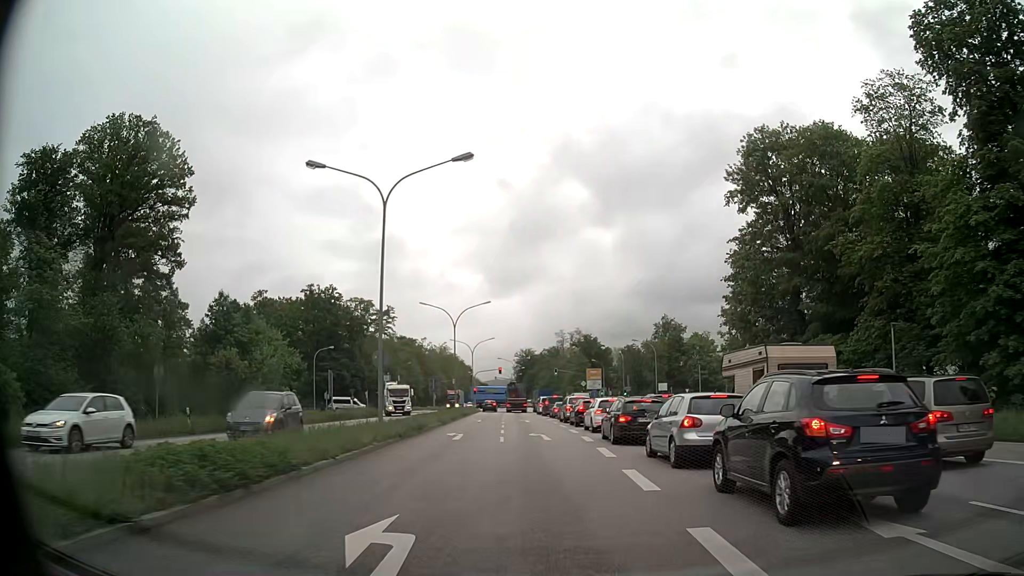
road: primary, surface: asphalt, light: Day
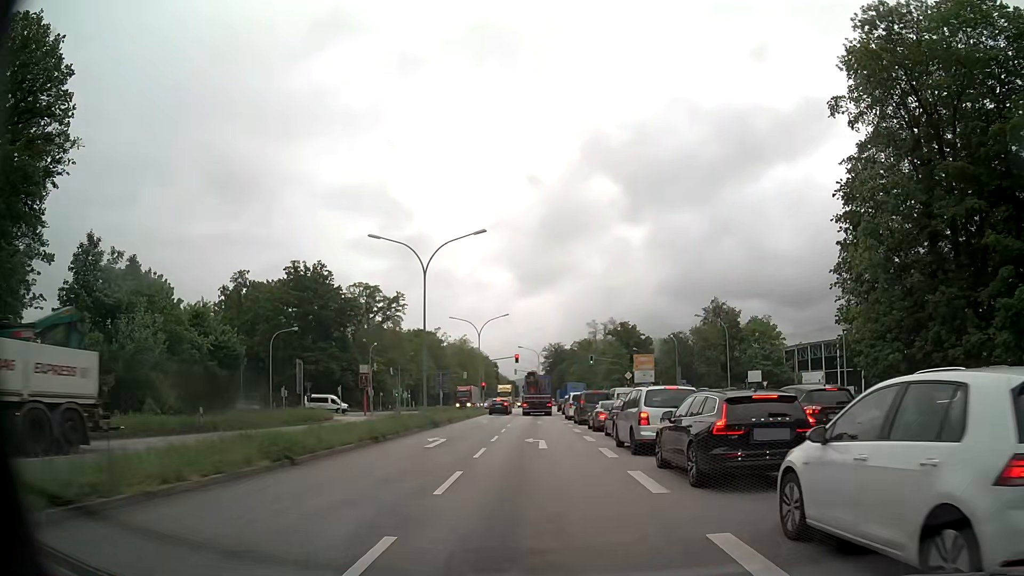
(-0.4, +24.5) m; -3°
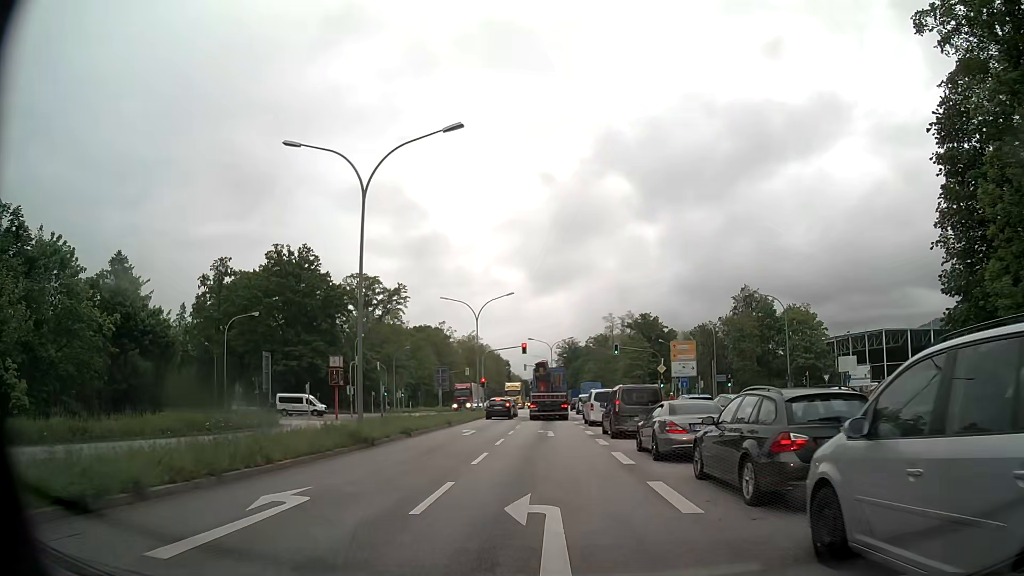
(-0.1, +13.7) m; -1°
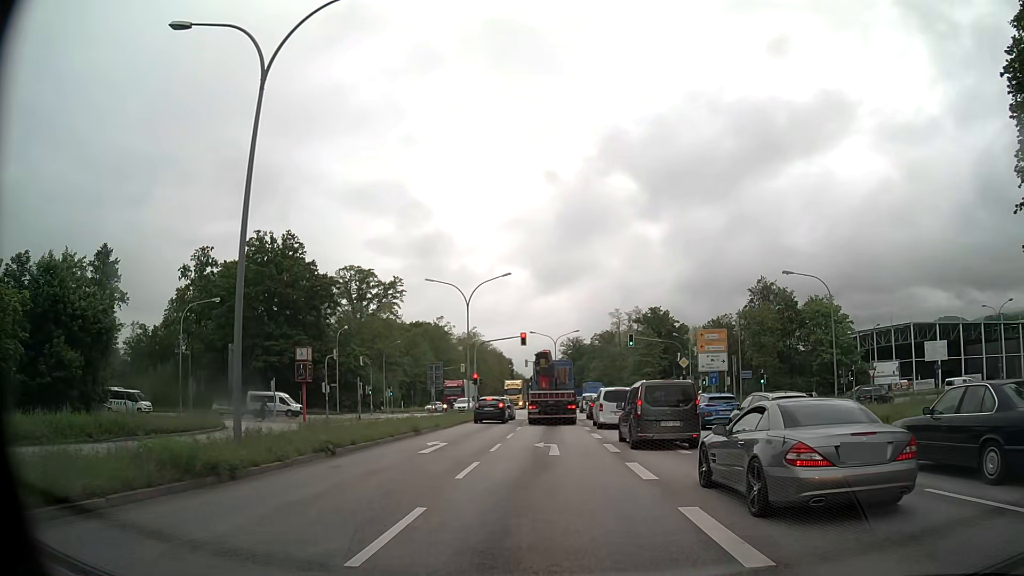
(0.0, +8.5) m; 0°
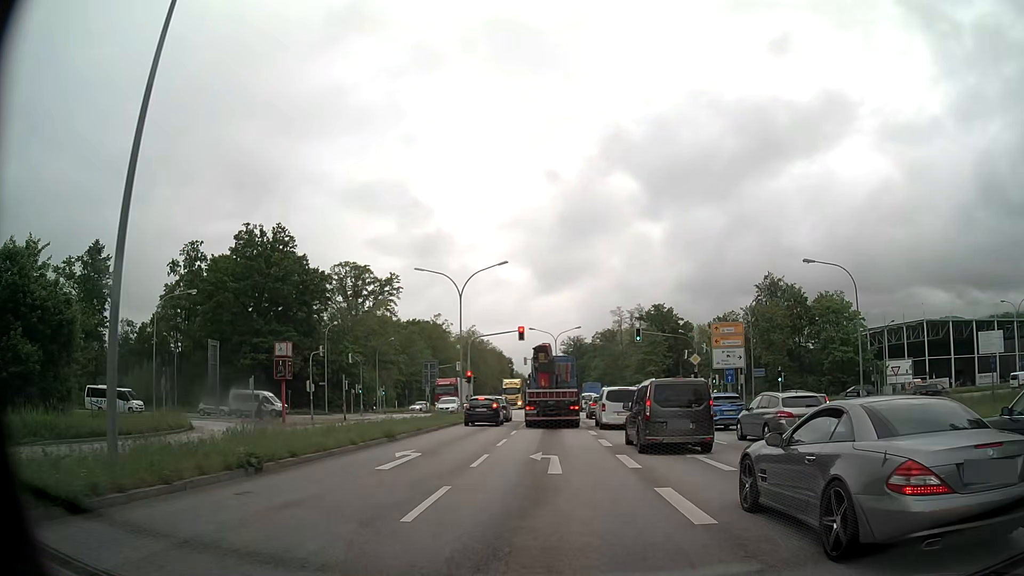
(0.0, +4.0) m; 0°
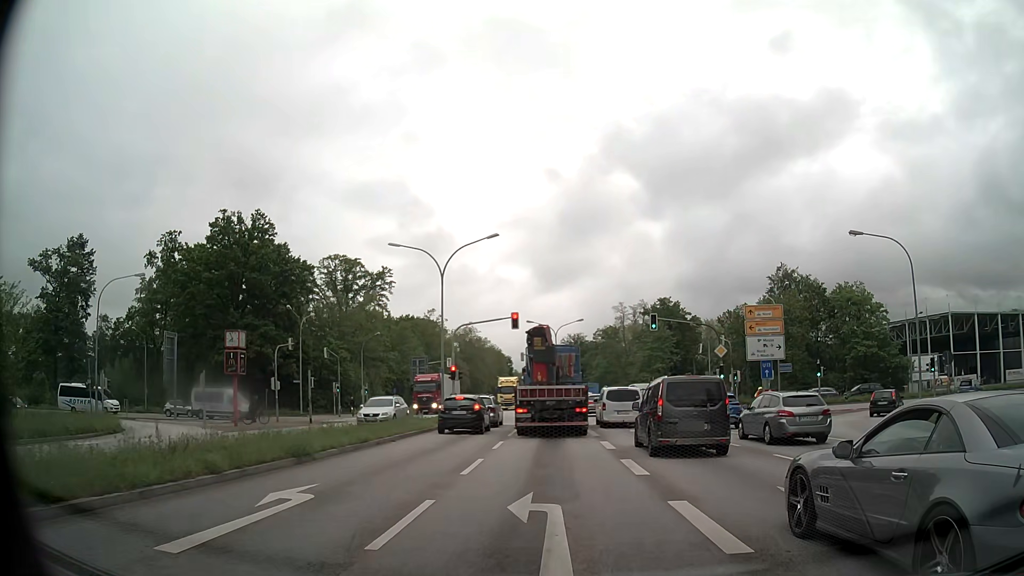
(0.0, +7.2) m; +1°
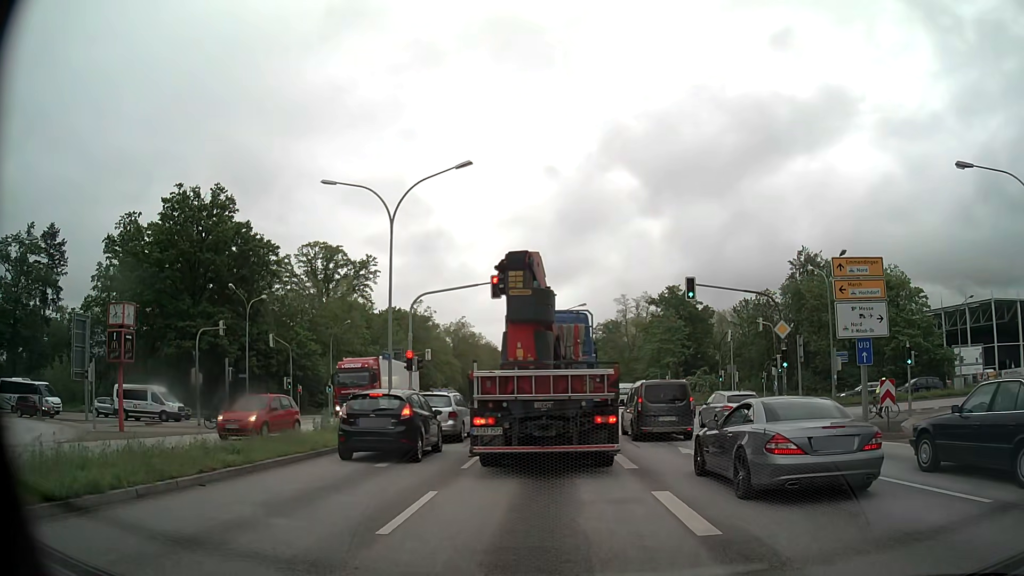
(0.0, +11.0) m; -1°
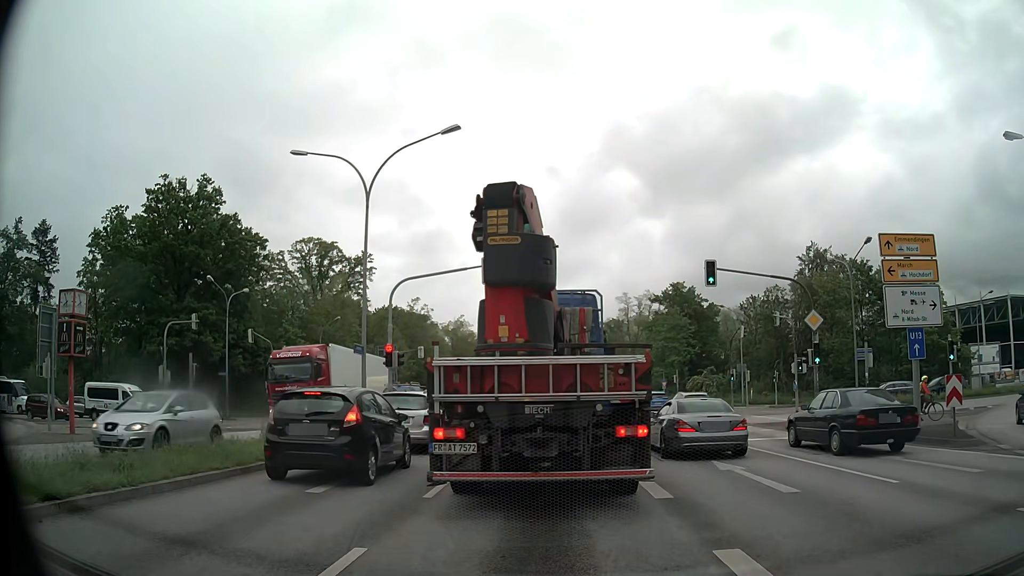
(+0.1, +3.5) m; 0°
(0, +10) (0, +20) (0, +30) (-3, +40) (-8, +48) (-17, +52) (-27, +53) (-37, +52) (-47, +52) (-57, +51) m
